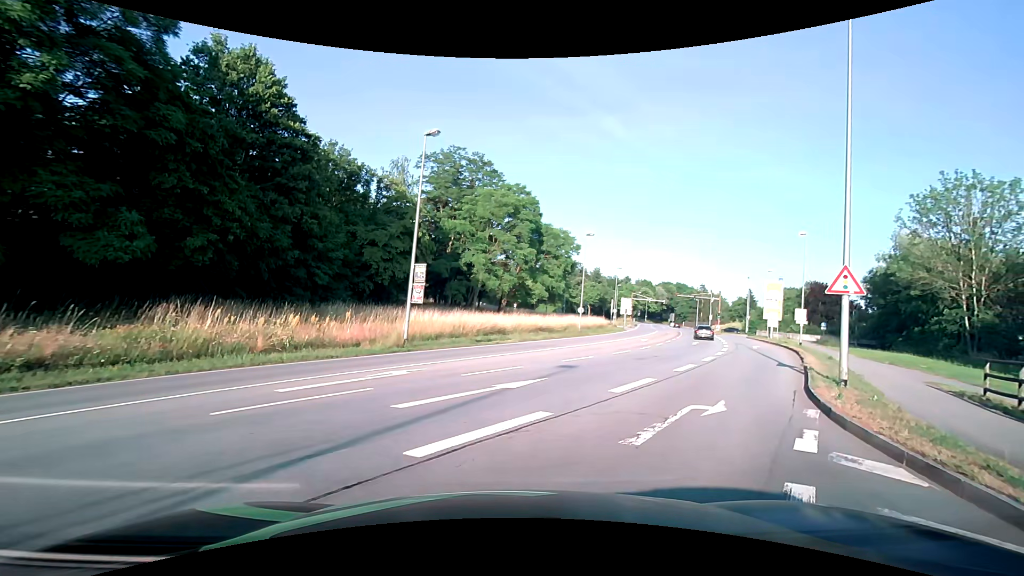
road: primary_link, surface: asphalt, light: Day
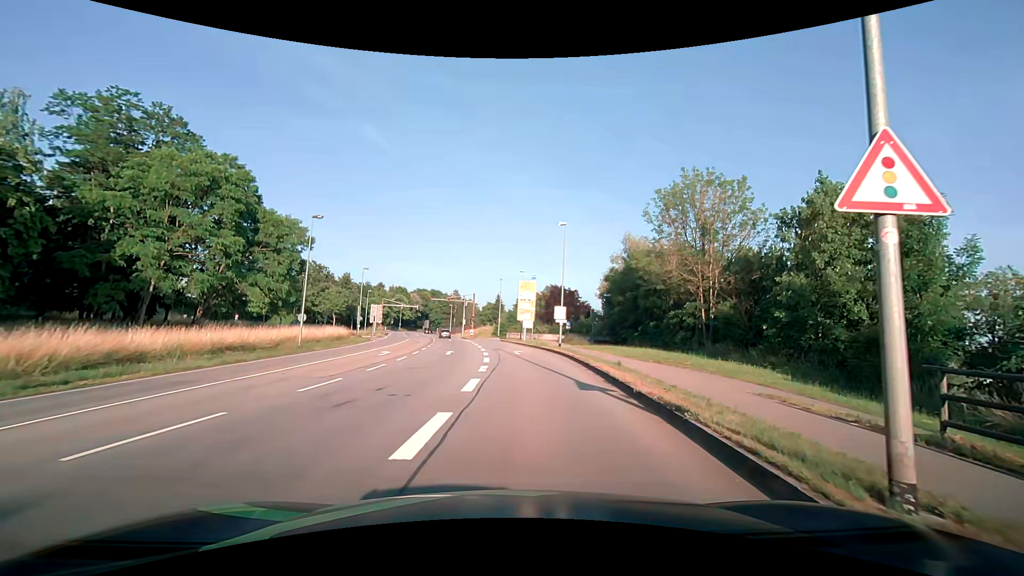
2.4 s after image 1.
(+3.0, +10.6) m; +27°
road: primary
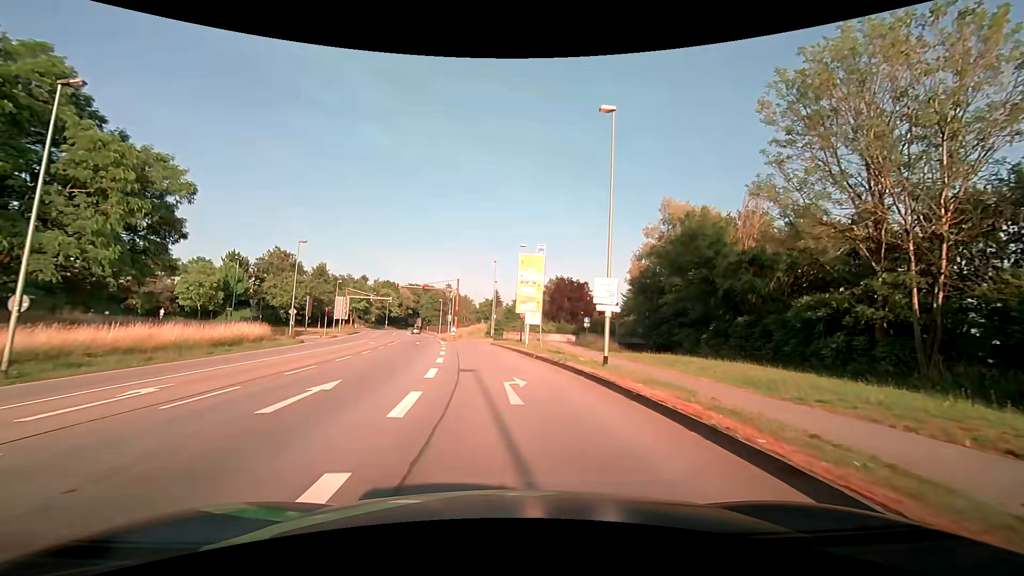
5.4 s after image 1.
(+0.8, +21.2) m; +1°
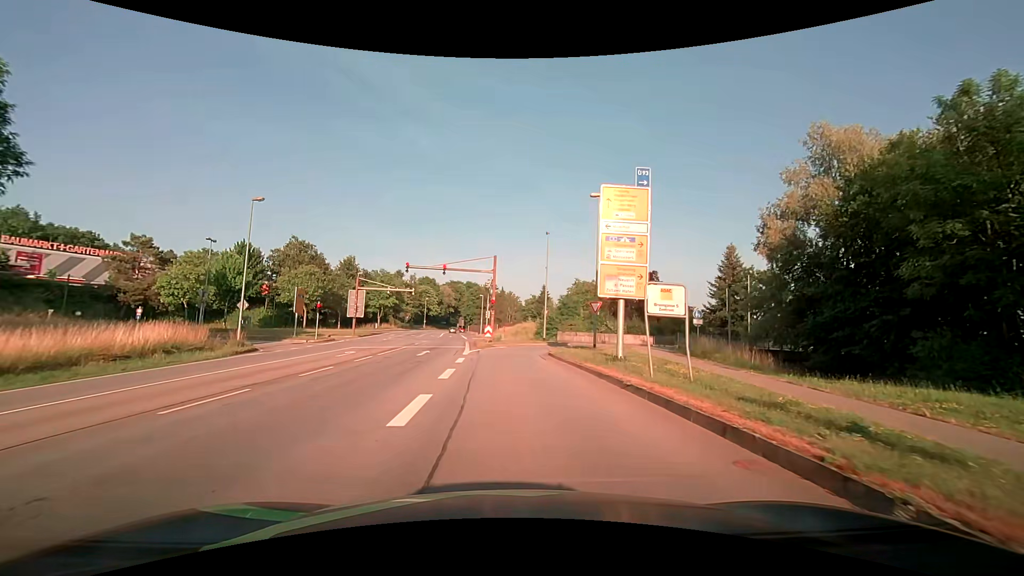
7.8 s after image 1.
(-0.9, +19.0) m; -5°
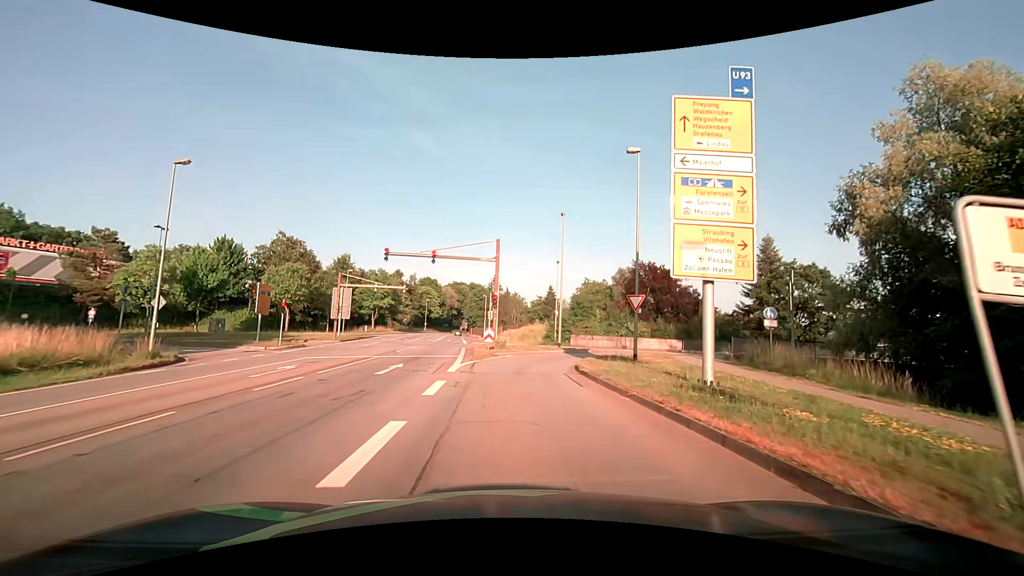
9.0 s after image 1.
(-0.1, +8.6) m; -1°
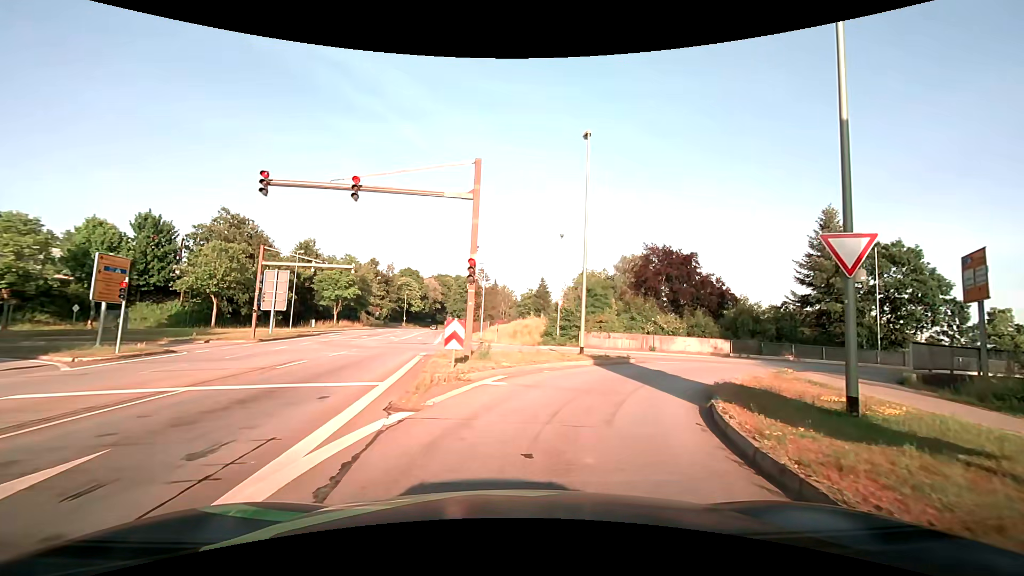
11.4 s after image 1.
(+0.1, +14.6) m; +2°
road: primary_link
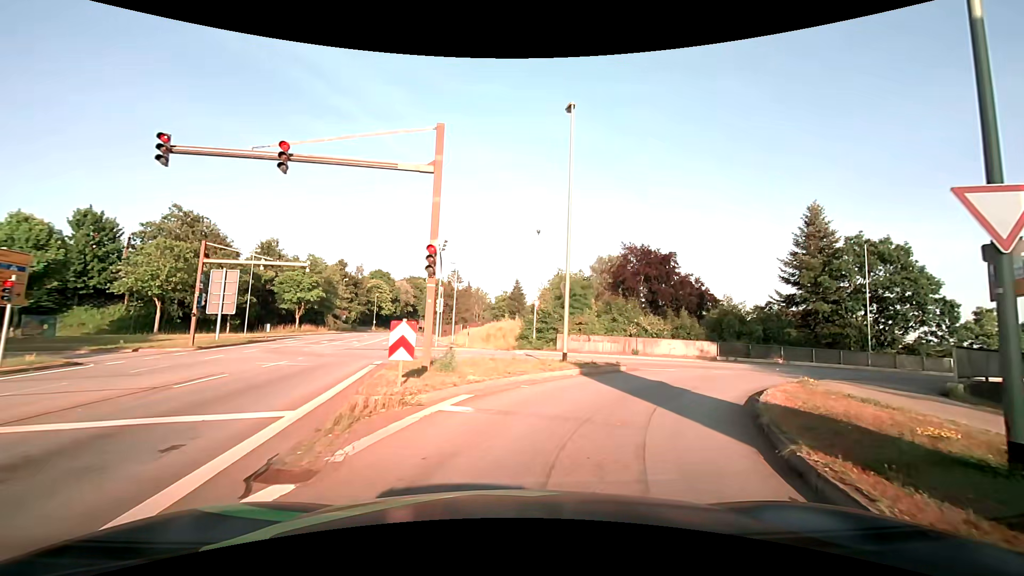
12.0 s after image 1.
(0.0, +3.2) m; +3°
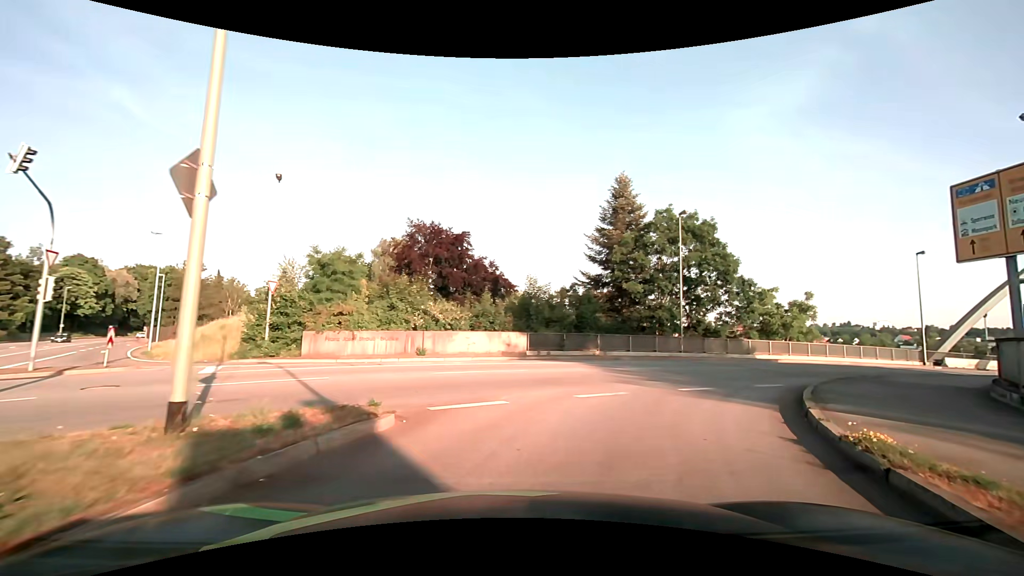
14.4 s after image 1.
(+2.2, +12.1) m; +23°
(+2, +10) (+7, +18) (+16, +24) (+25, +28) (+34, +32) (+43, +36) (+52, +40) (+62, +43) (+71, +47) (+80, +51) m
